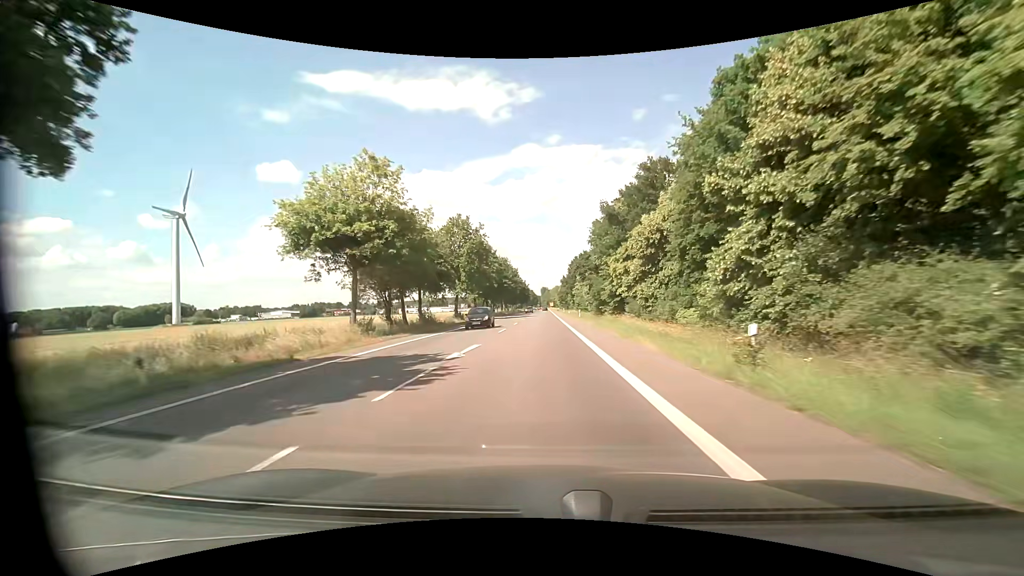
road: primary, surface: asphalt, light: Day
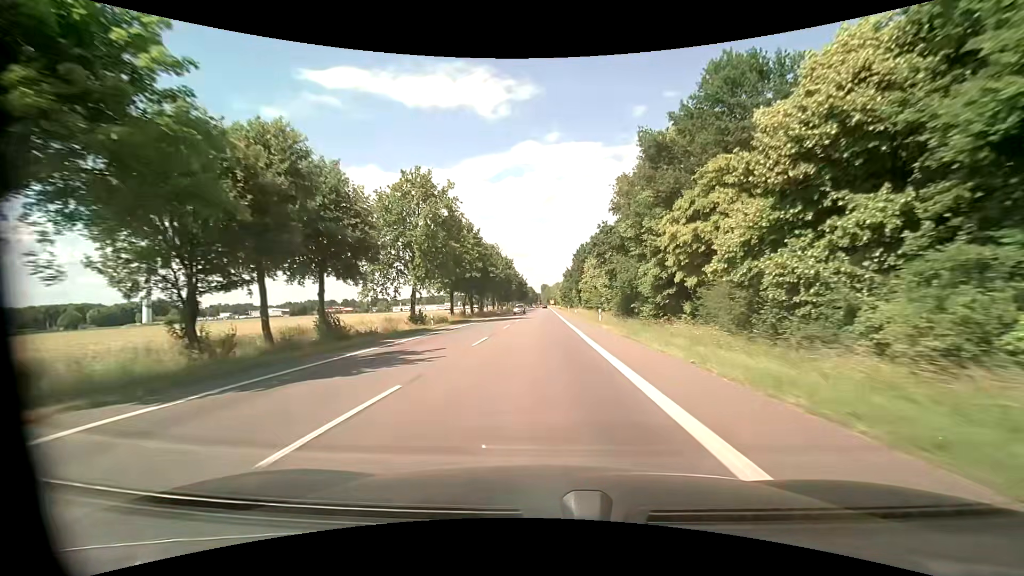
(+0.1, +22.0) m; 0°
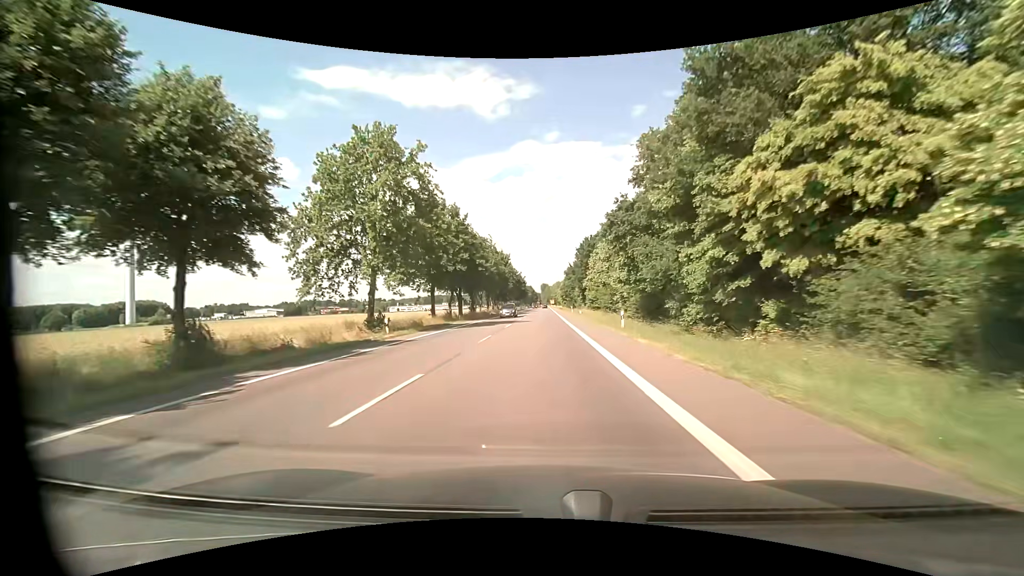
(0.0, +10.9) m; 0°
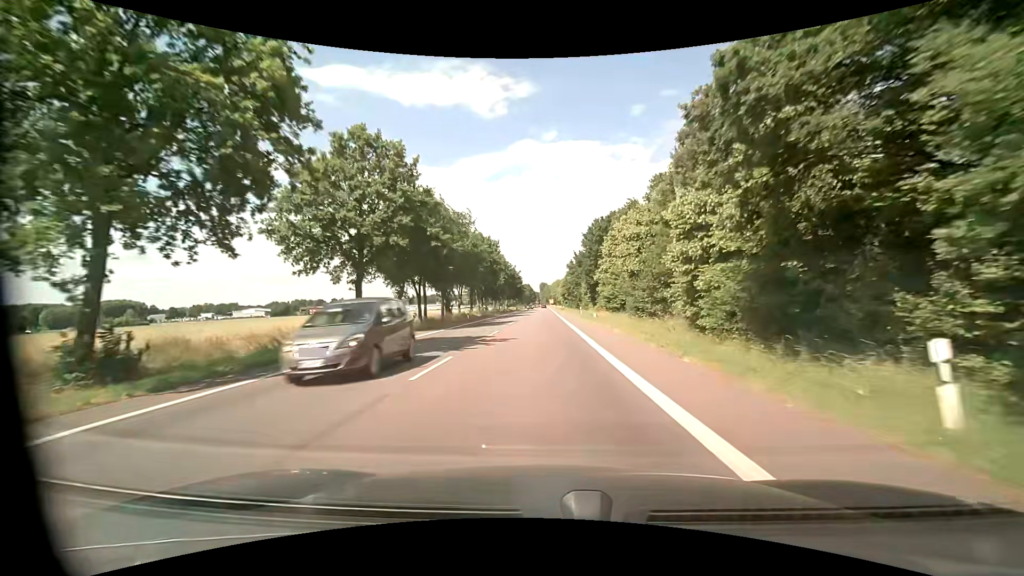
(+0.2, +21.2) m; +1°
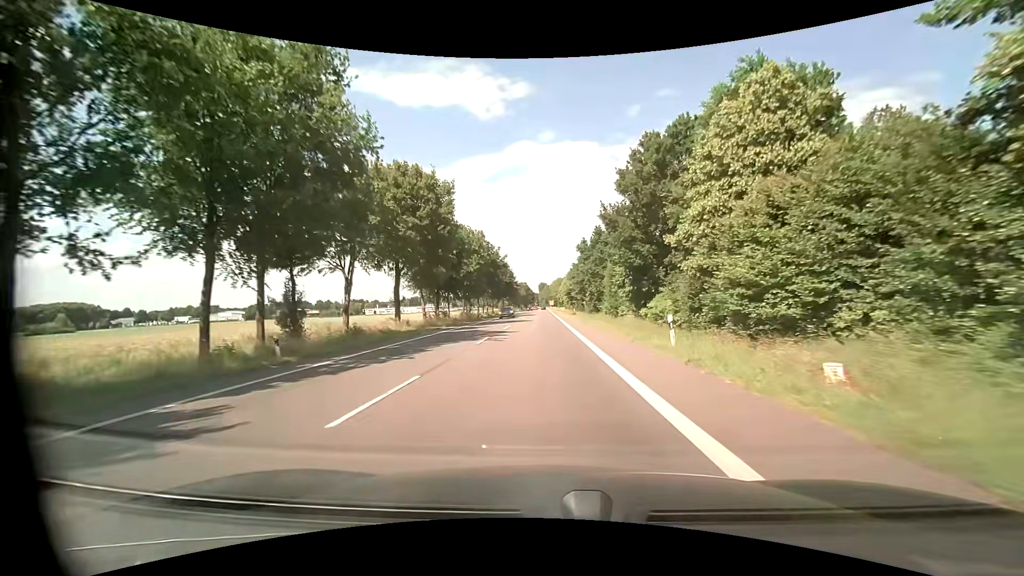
(0.0, +39.9) m; 0°
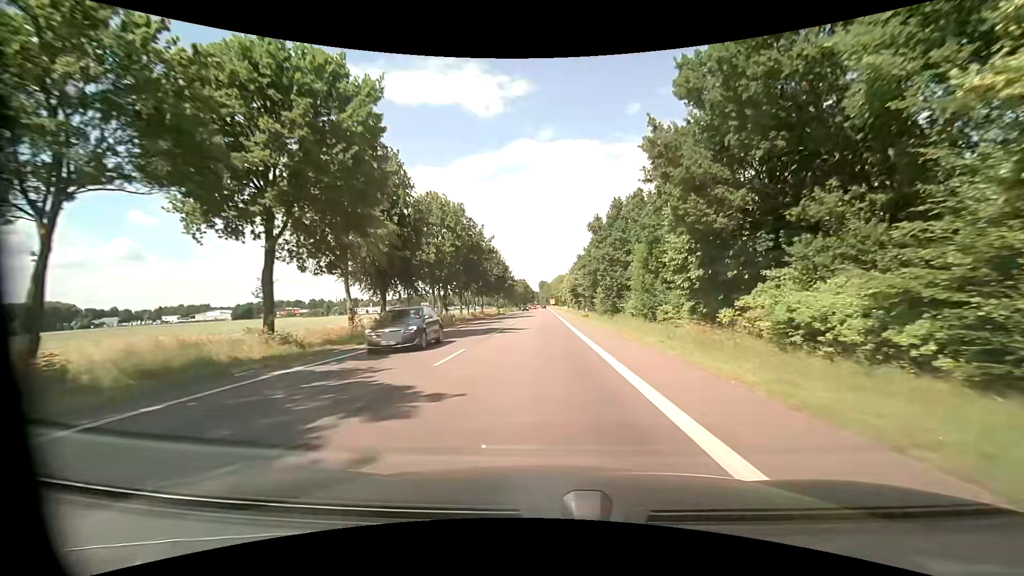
(0.0, +19.0) m; 0°
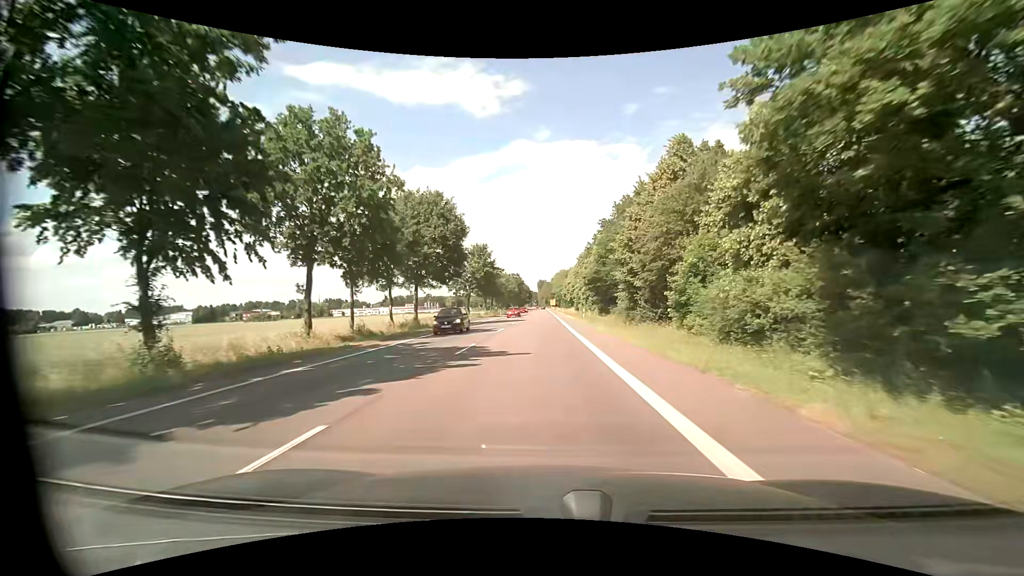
(+0.2, +46.2) m; 0°
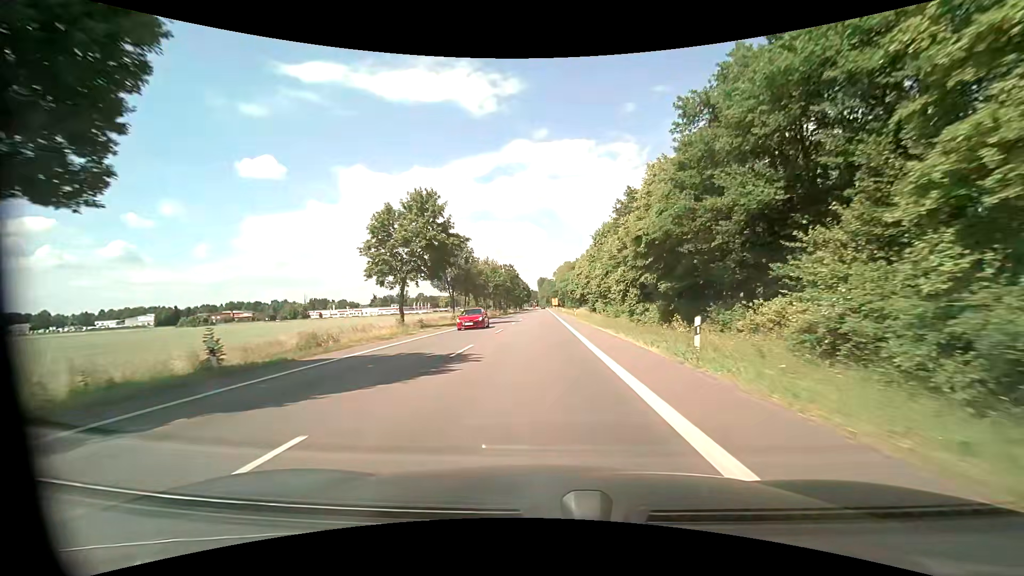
(-0.1, +37.3) m; 0°
(0, +10) (0, +20) (0, +30) (0, +40) (0, +50) (0, +60) (-1, +70) (-1, +80) (-1, +90) (-1, +100) m
